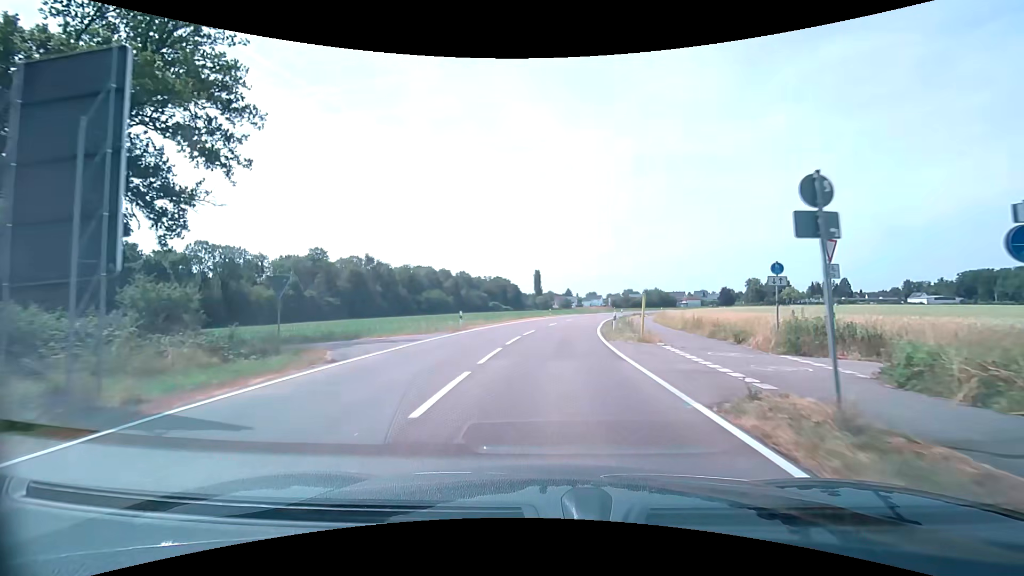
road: tertiary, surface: asphalt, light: Day
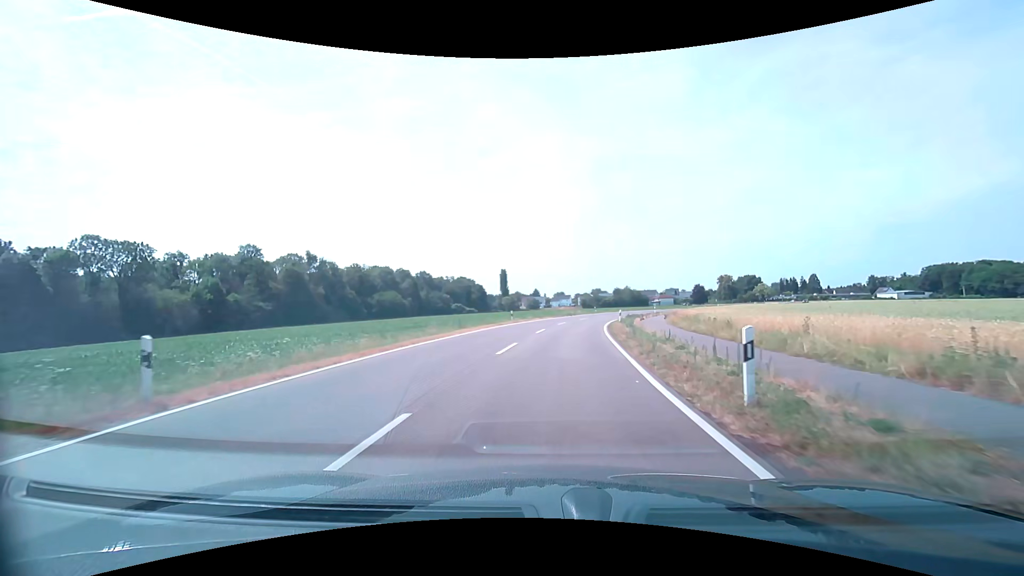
(+0.6, +21.7) m; +4°
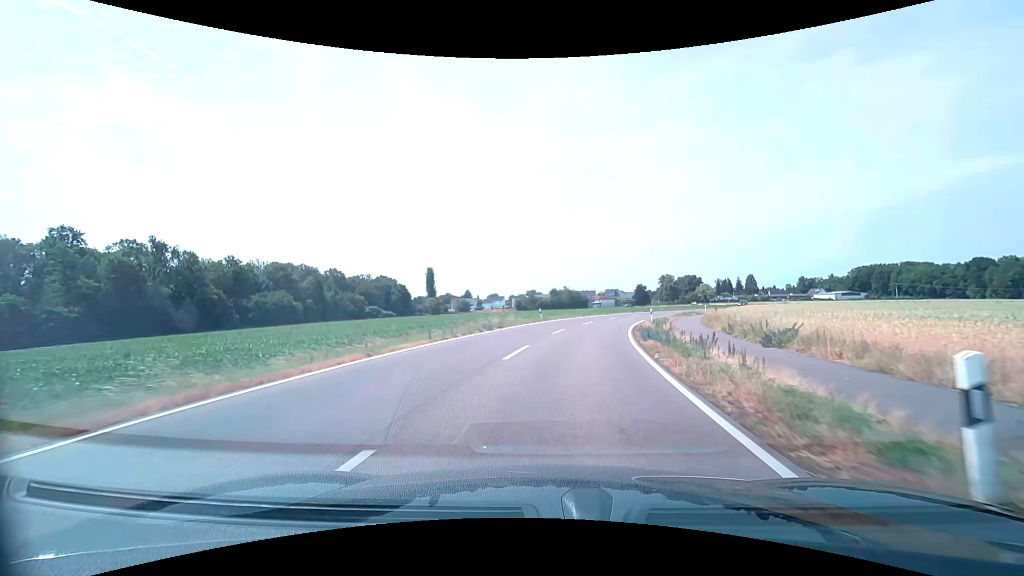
(+2.5, +37.2) m; +7°
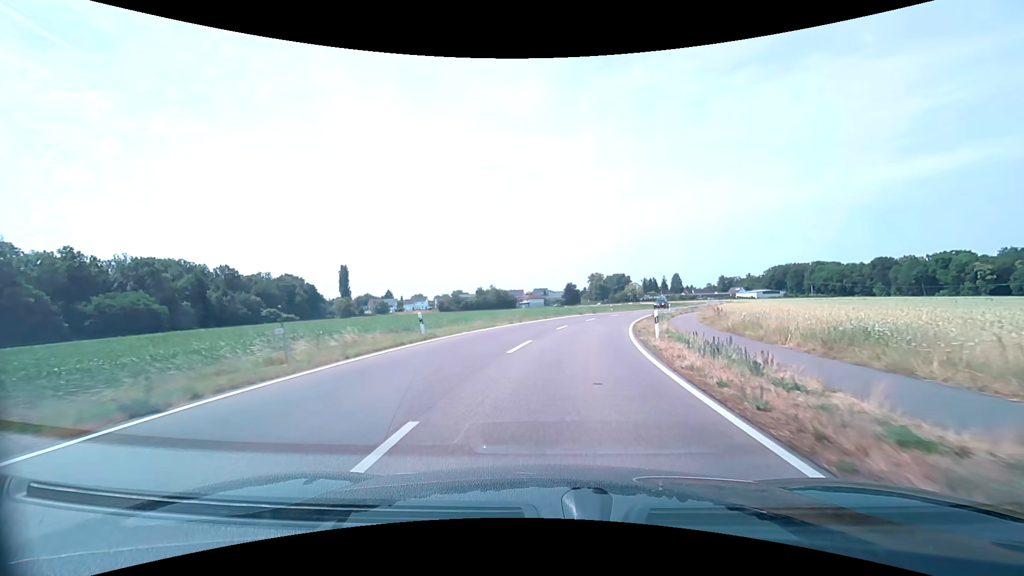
(+1.5, +22.7) m; +8°
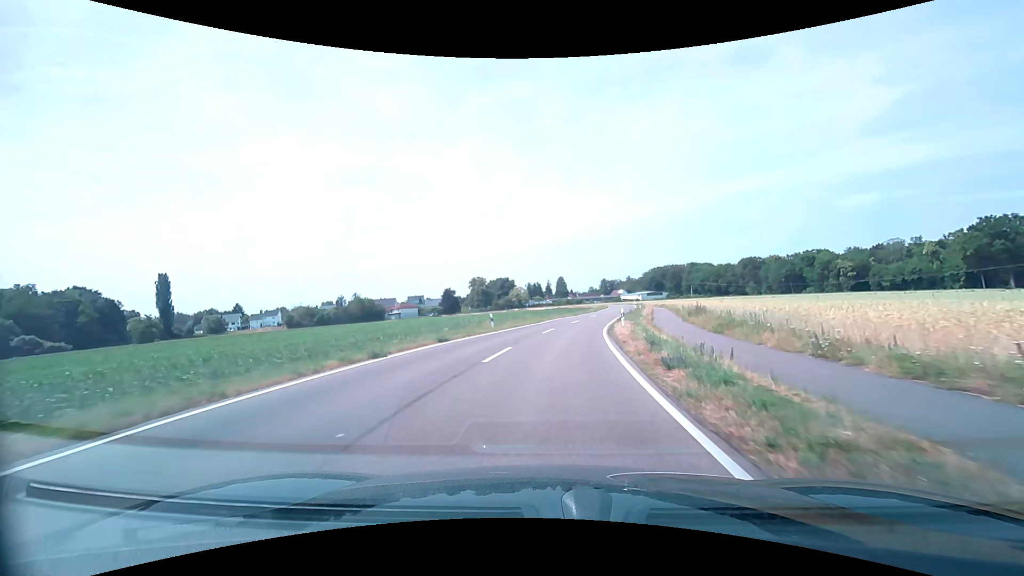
(+4.6, +36.9) m; +13°
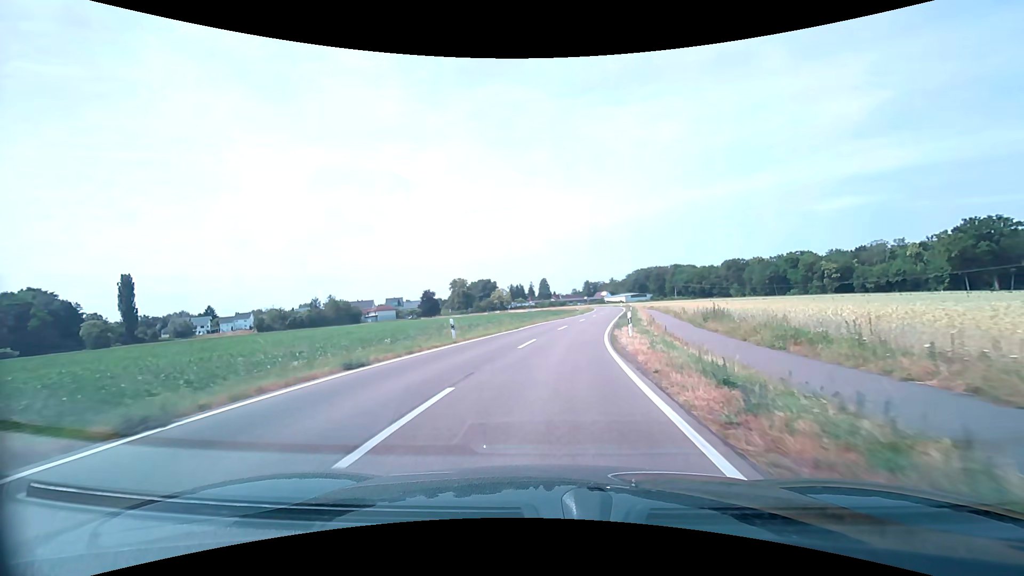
(+0.1, +7.4) m; +2°
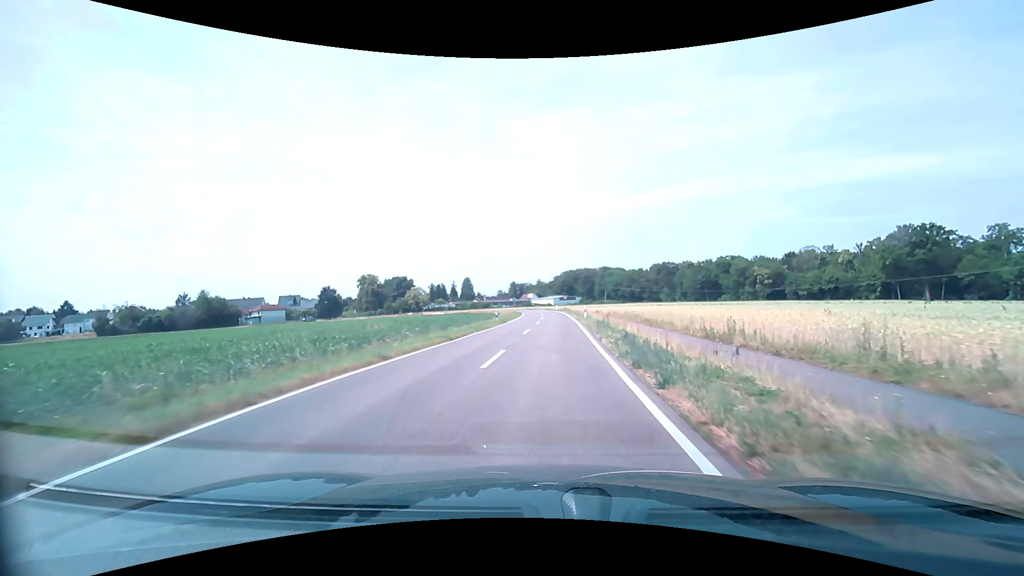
(+2.4, +29.3) m; +9°
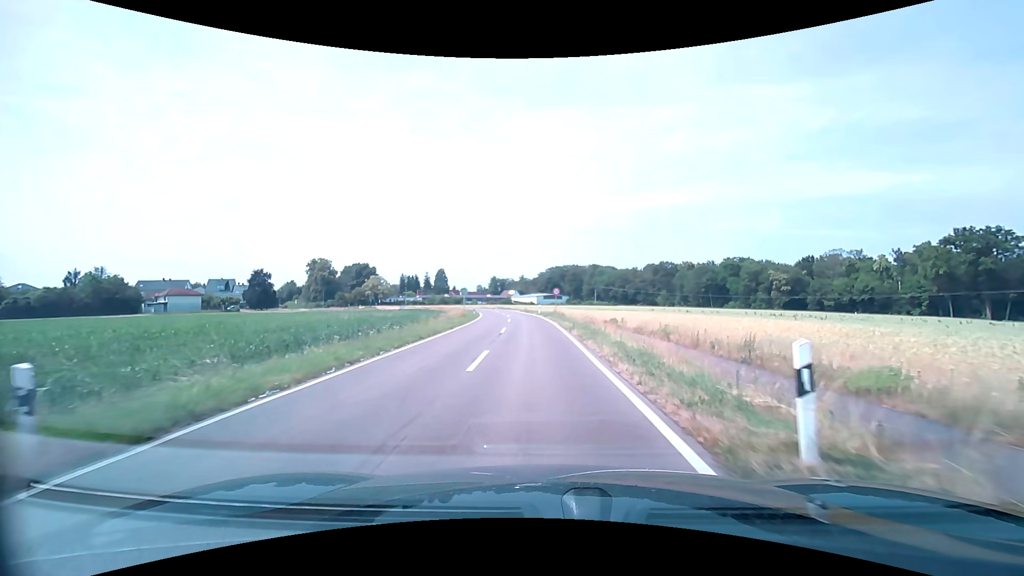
(+0.8, +36.5) m; +2°
(0, +10) (0, +20) (-1, +30) (-1, +40) (-2, +50) (-3, +60) (-5, +70) (-6, +80) (-8, +89) (-11, +99) m
